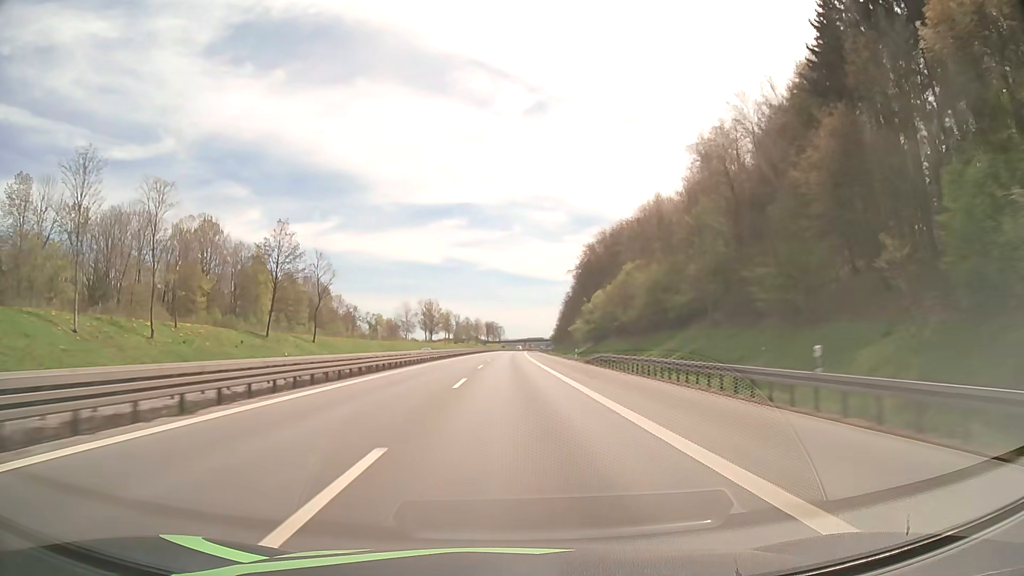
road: motorway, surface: asphalt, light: Day
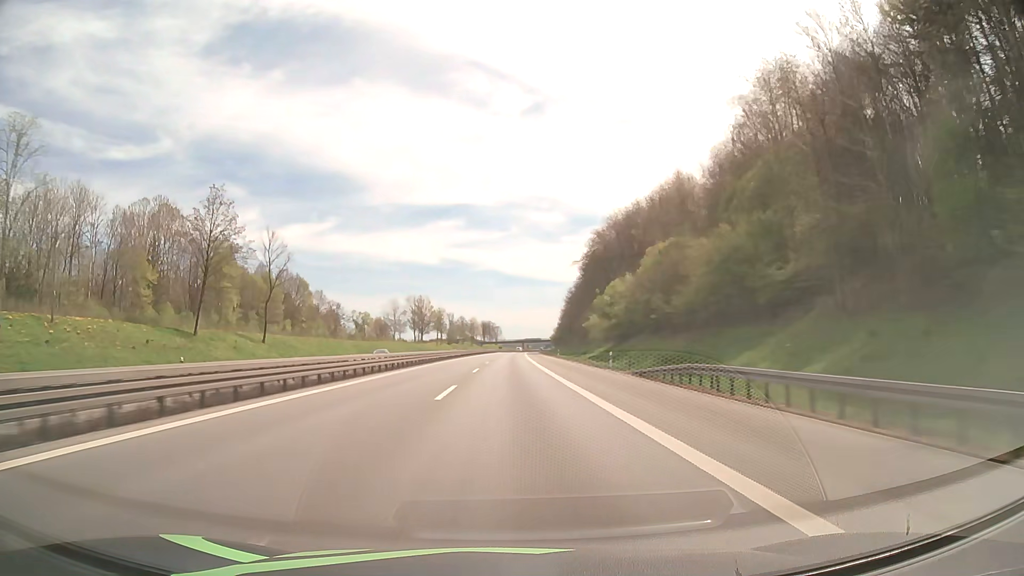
(+0.1, +22.8) m; 0°
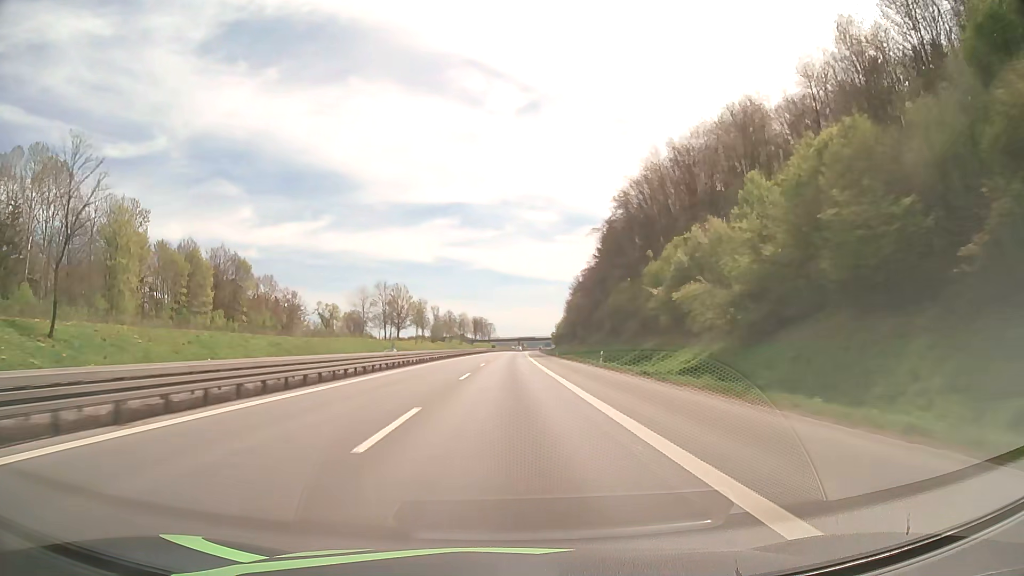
(+0.2, +45.6) m; +1°
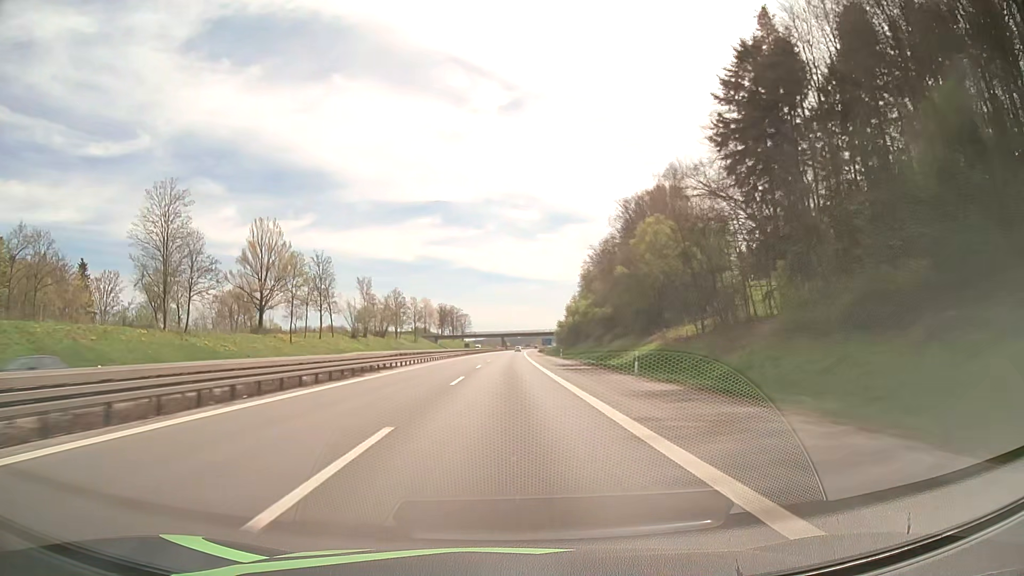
(+1.3, +114.4) m; +2°
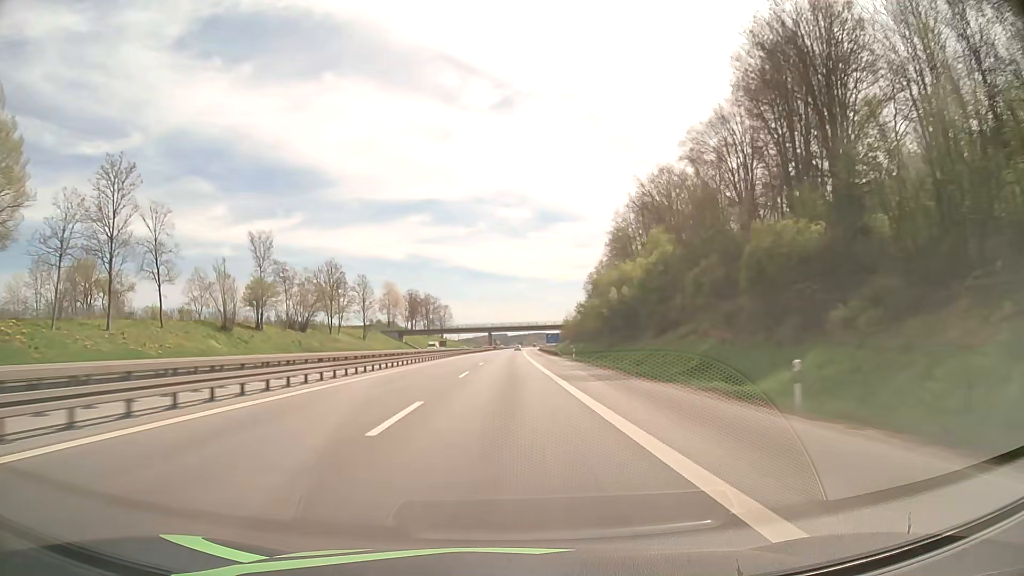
(+0.5, +68.9) m; +1°
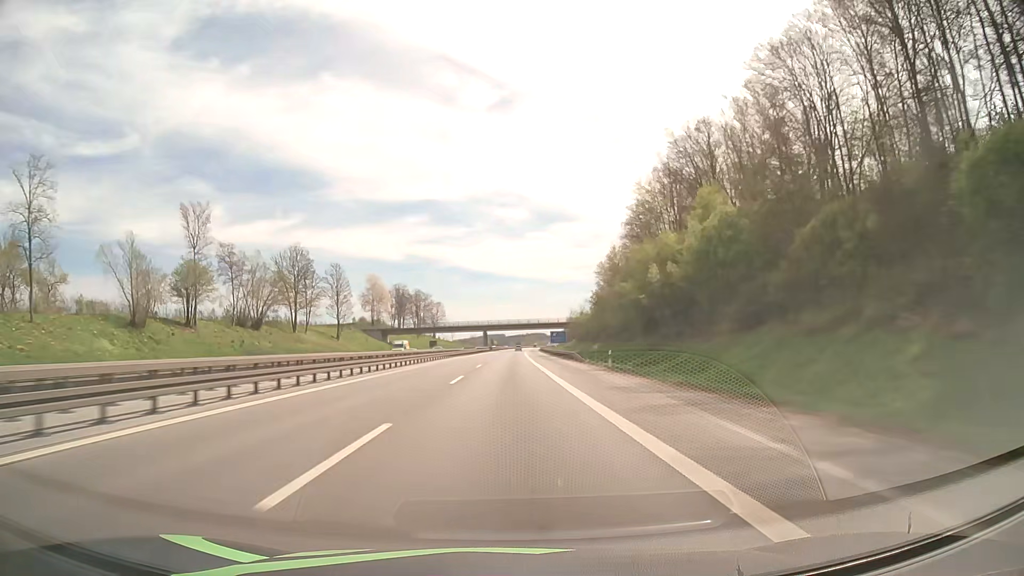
(0.0, +23.0) m; 0°
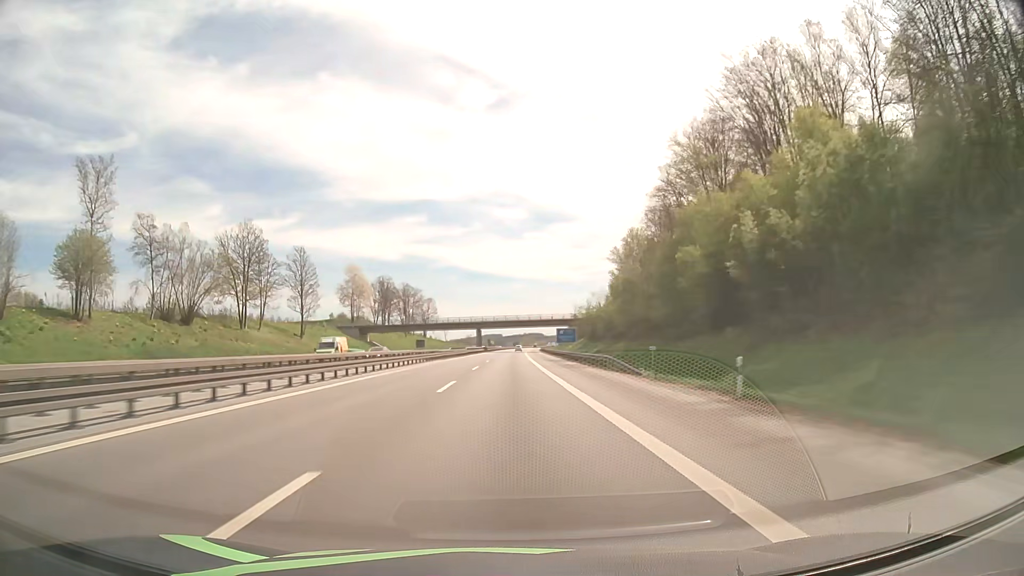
(0.0, +23.0) m; 0°
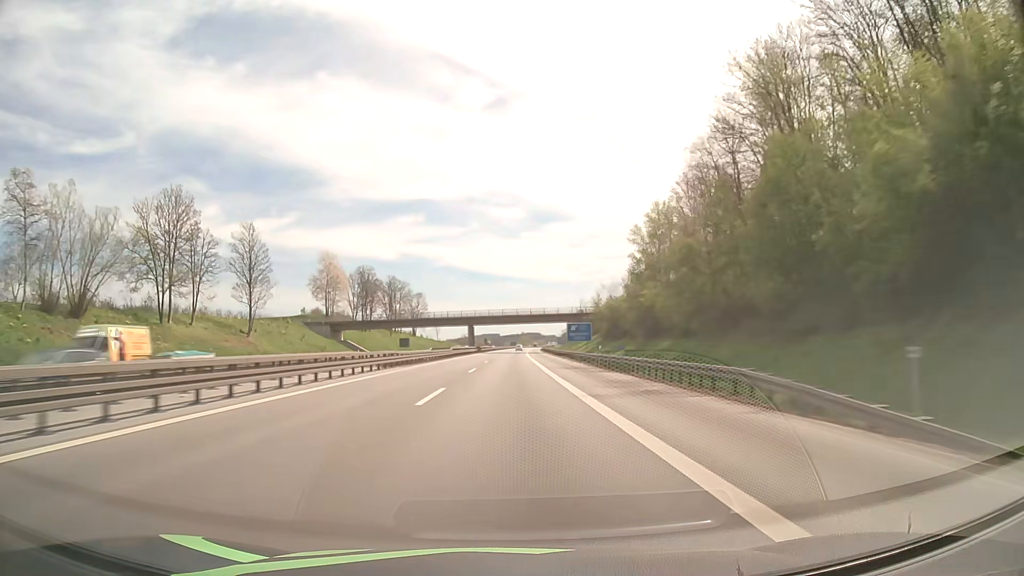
(0.0, +23.0) m; 0°
(0, +10) (0, +20) (0, +30) (0, +40) (0, +50) (0, +60) (0, +70) (0, +80) (+1, +90) (+1, +100) m
